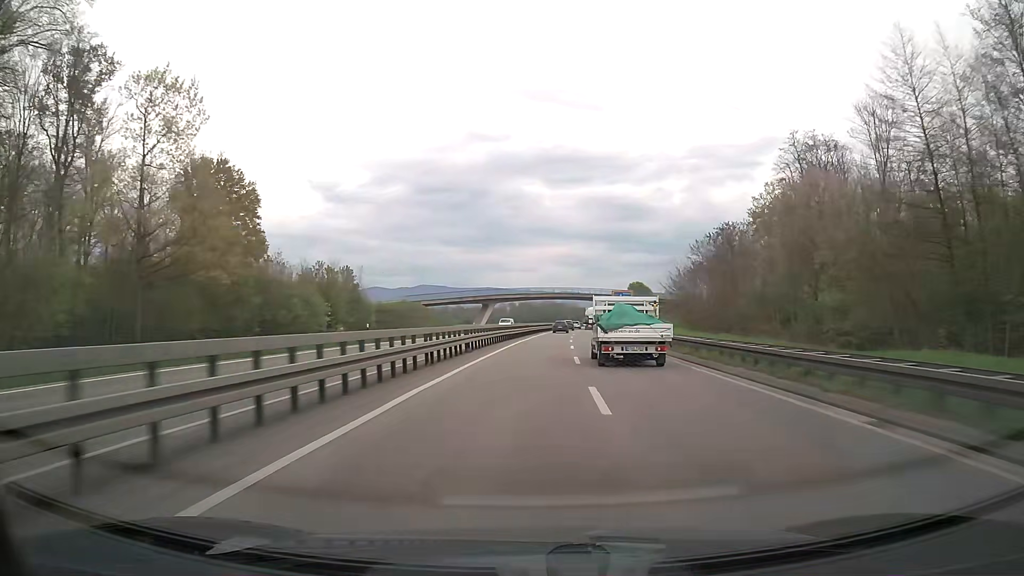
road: trunk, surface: asphalt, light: Day
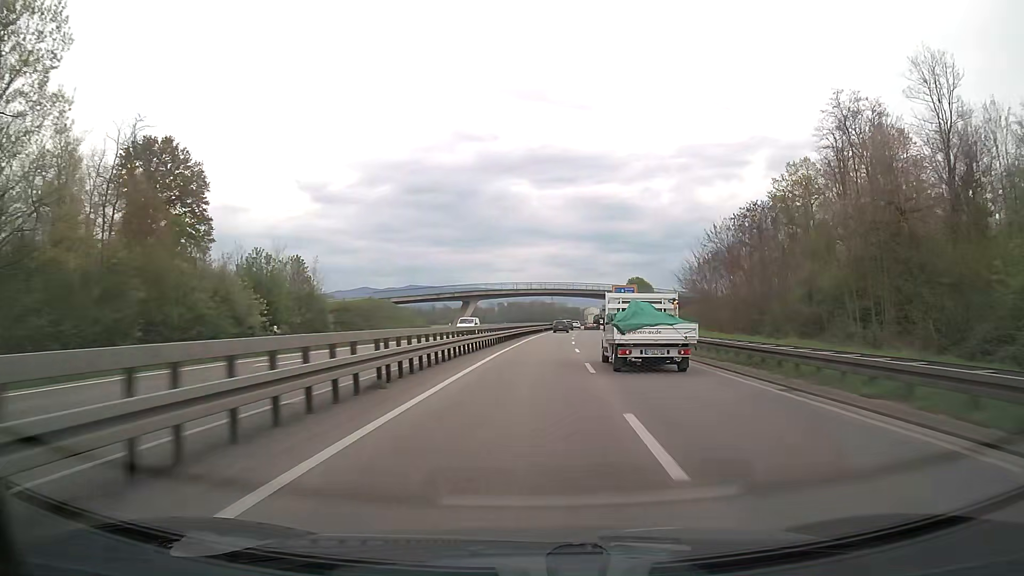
(+0.2, +16.0) m; +1°
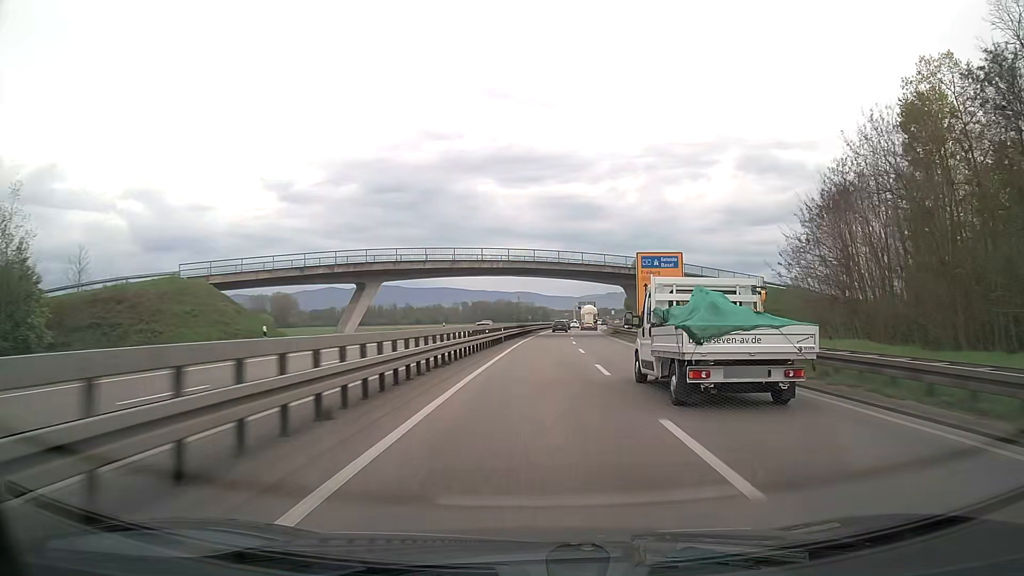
(+1.2, +48.8) m; +3°
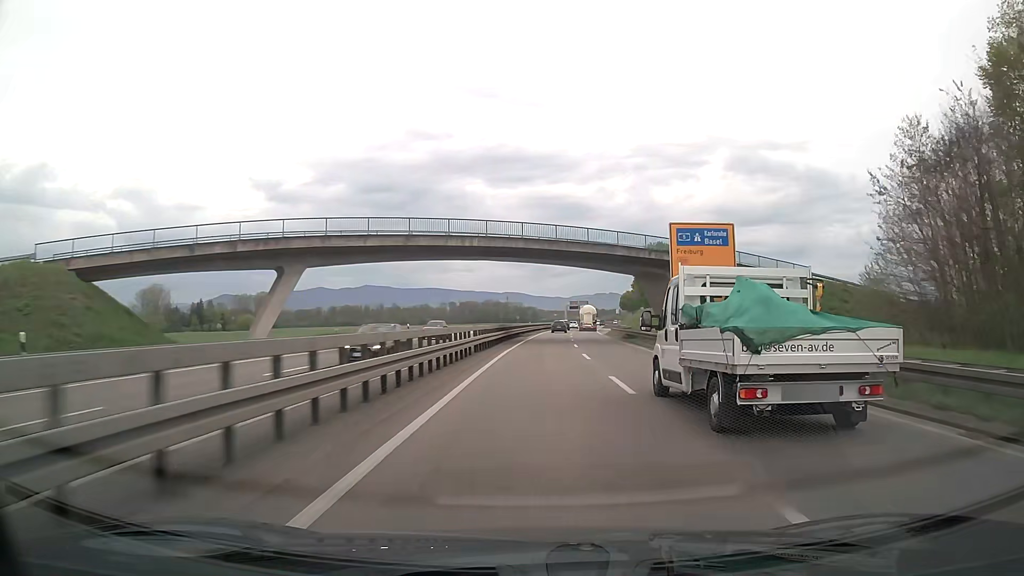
(+0.1, +16.5) m; +1°
(0, +10) (0, +20) (+1, +30) (+1, +40) (+1, +50) (+2, +60) (+2, +70) (+3, +80) (+4, +90) (+5, +100) m
